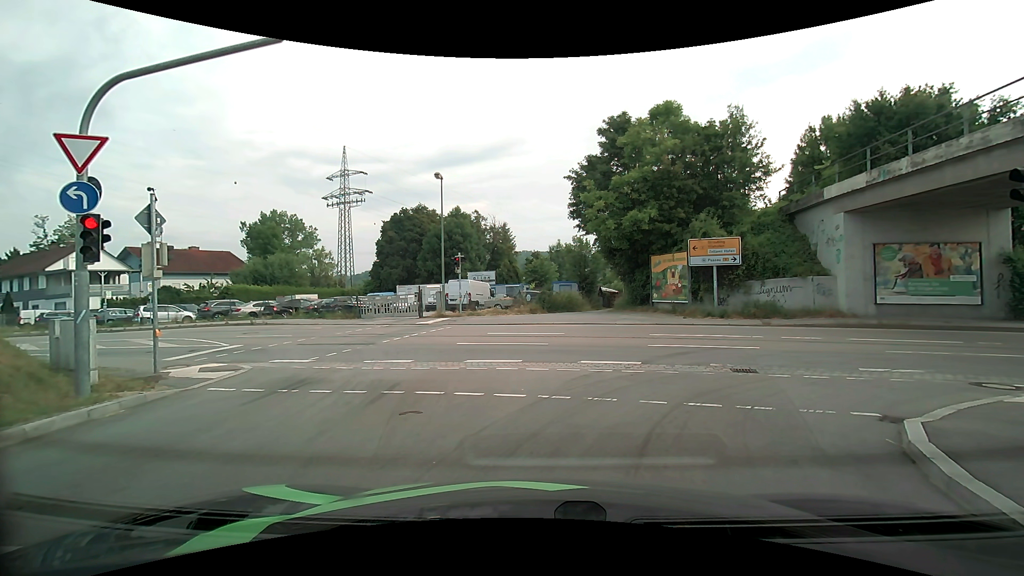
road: primary_link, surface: asphalt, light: Day
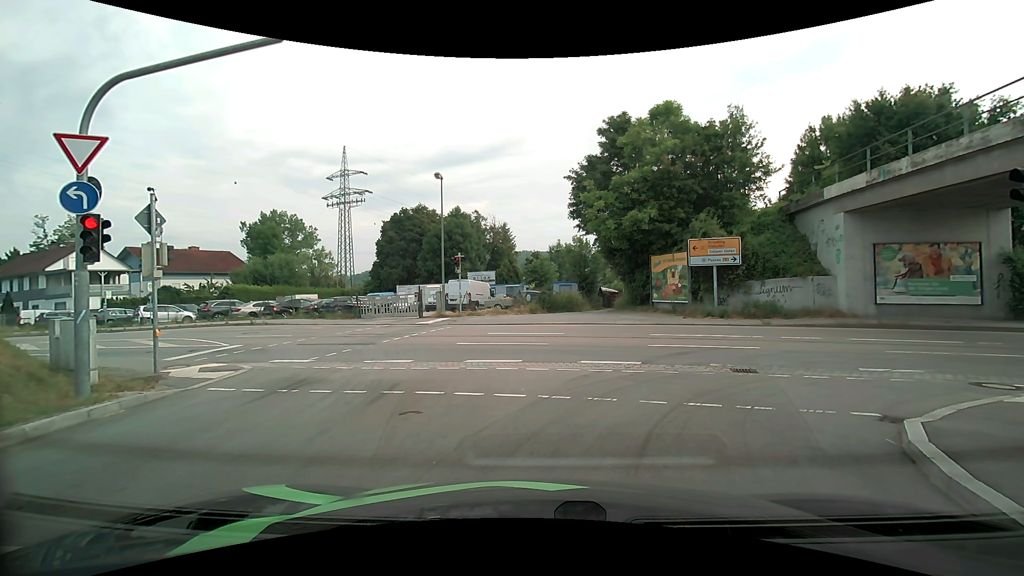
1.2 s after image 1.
(0.0, 0.0) m; 0°
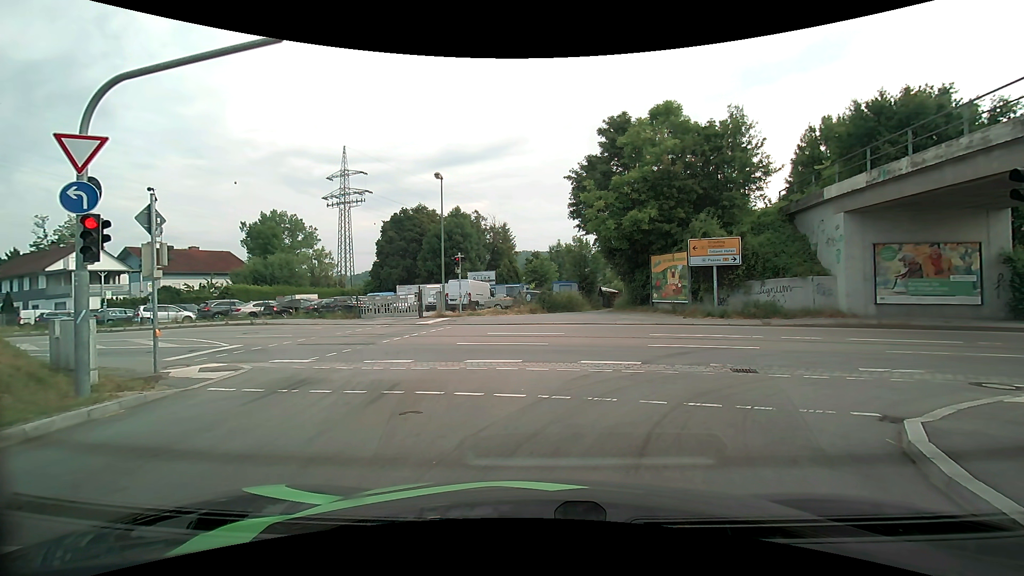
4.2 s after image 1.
(0.0, 0.0) m; 0°
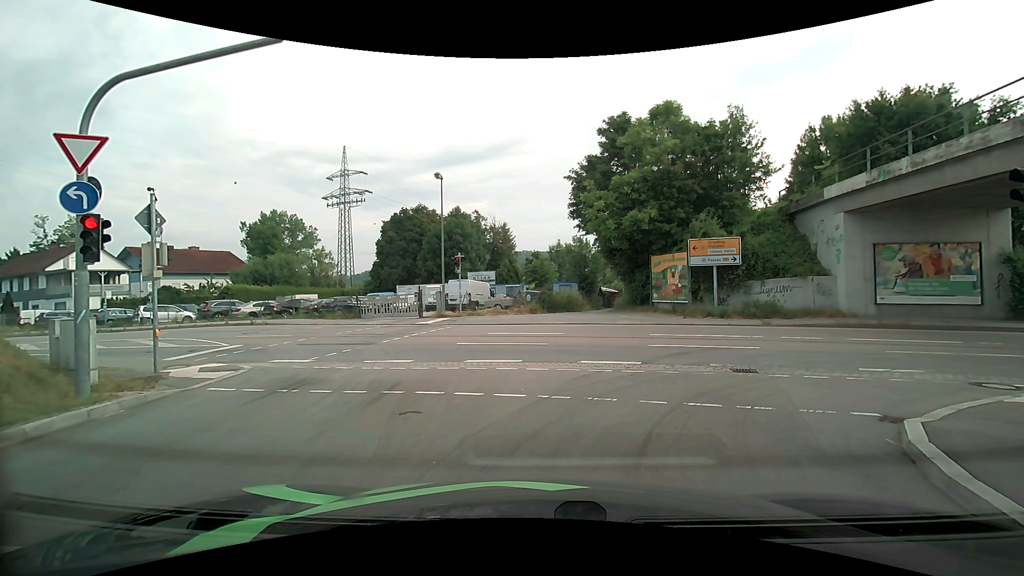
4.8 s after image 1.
(0.0, 0.0) m; 0°
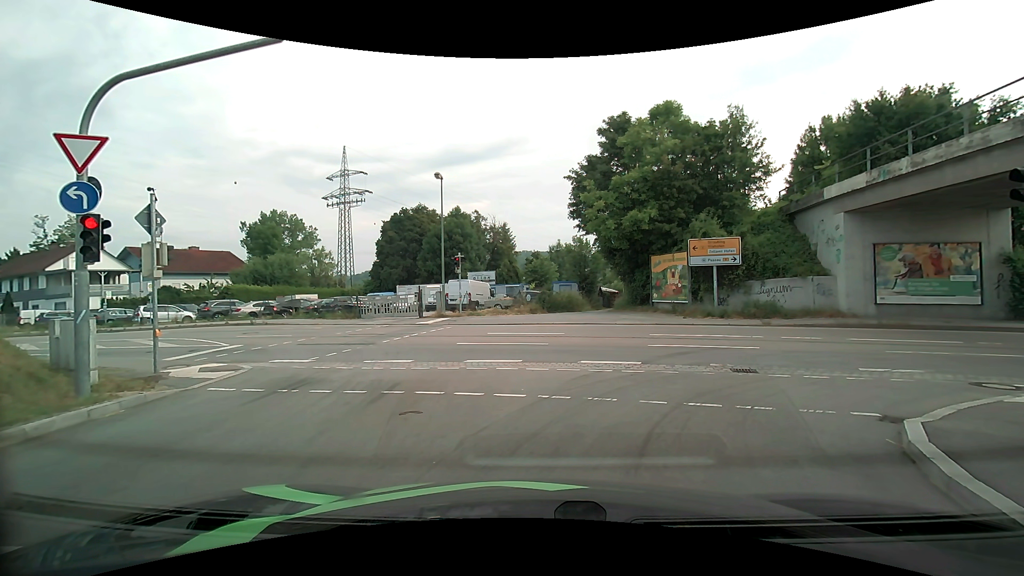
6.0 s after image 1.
(0.0, 0.0) m; 0°
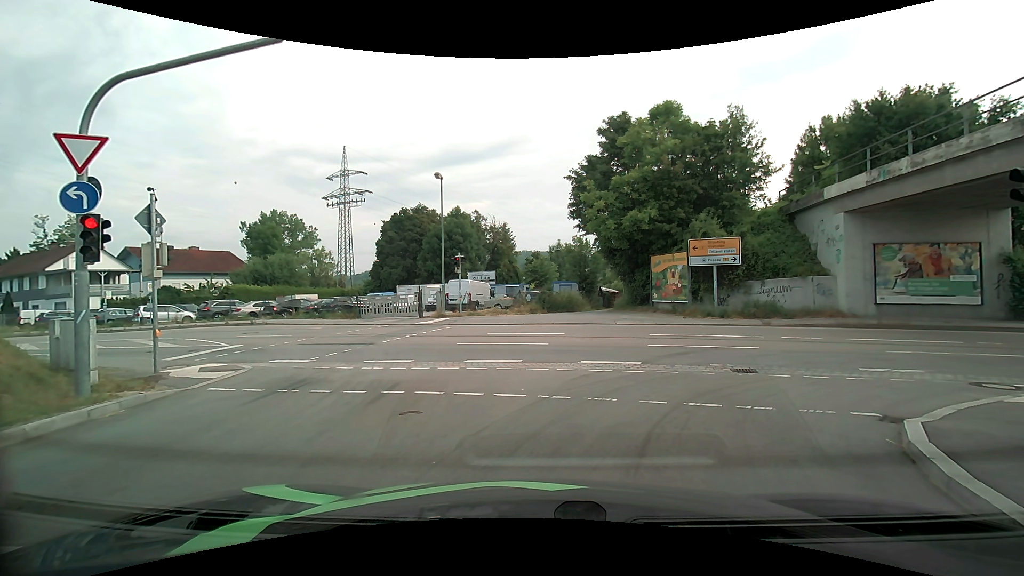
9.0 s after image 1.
(0.0, 0.0) m; 0°
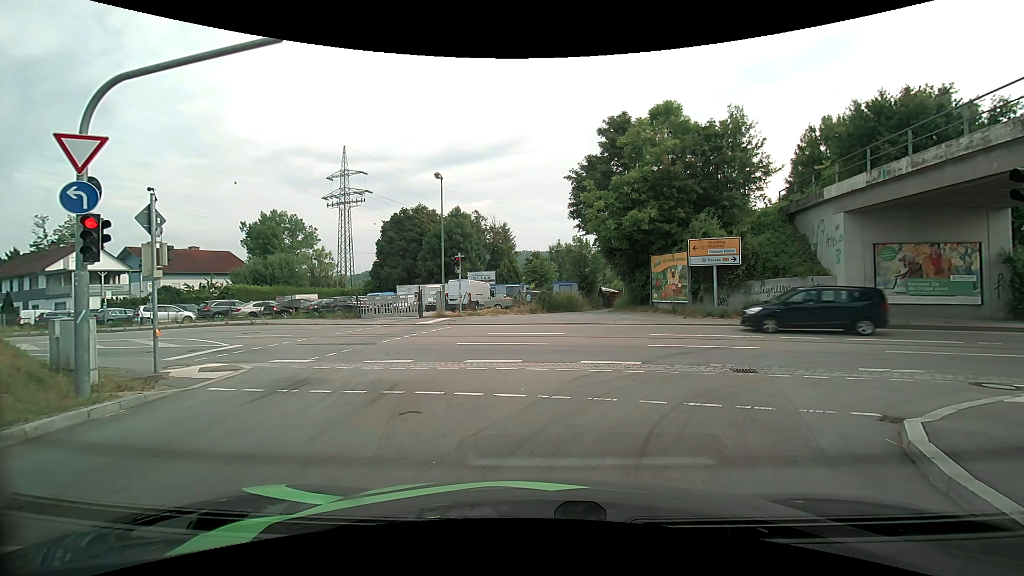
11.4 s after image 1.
(0.0, 0.0) m; 0°
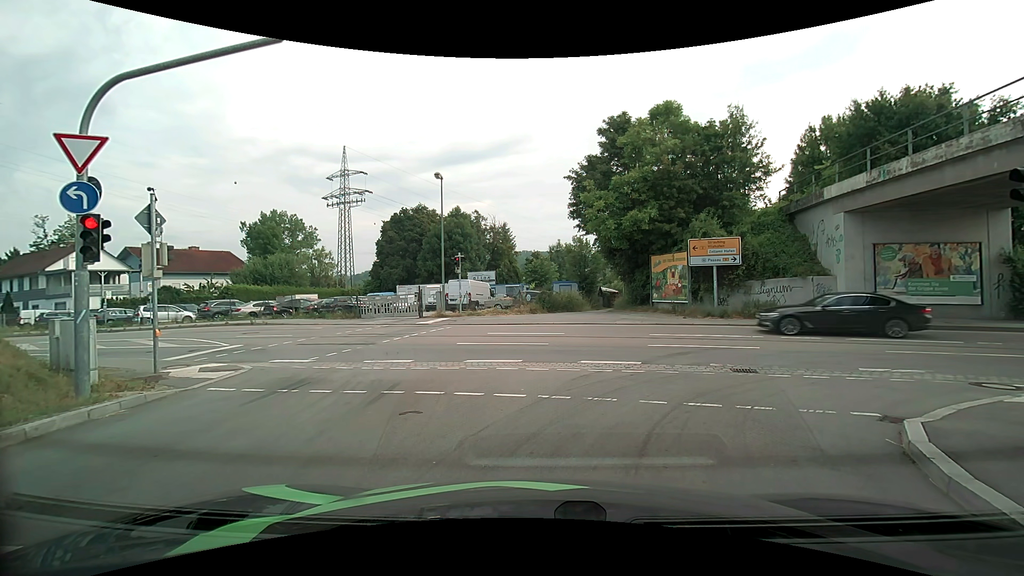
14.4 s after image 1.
(0.0, 0.0) m; 0°
